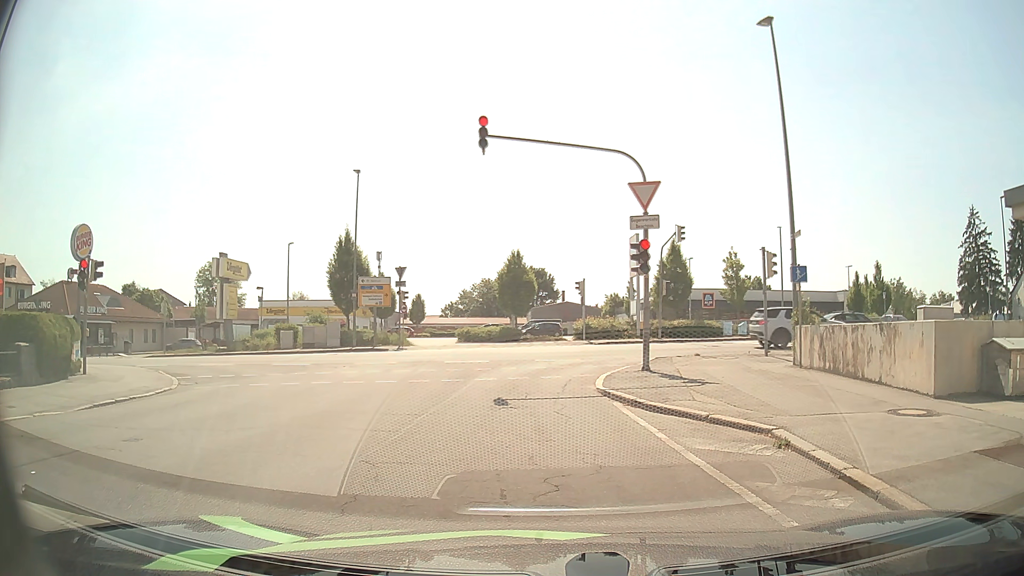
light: Day
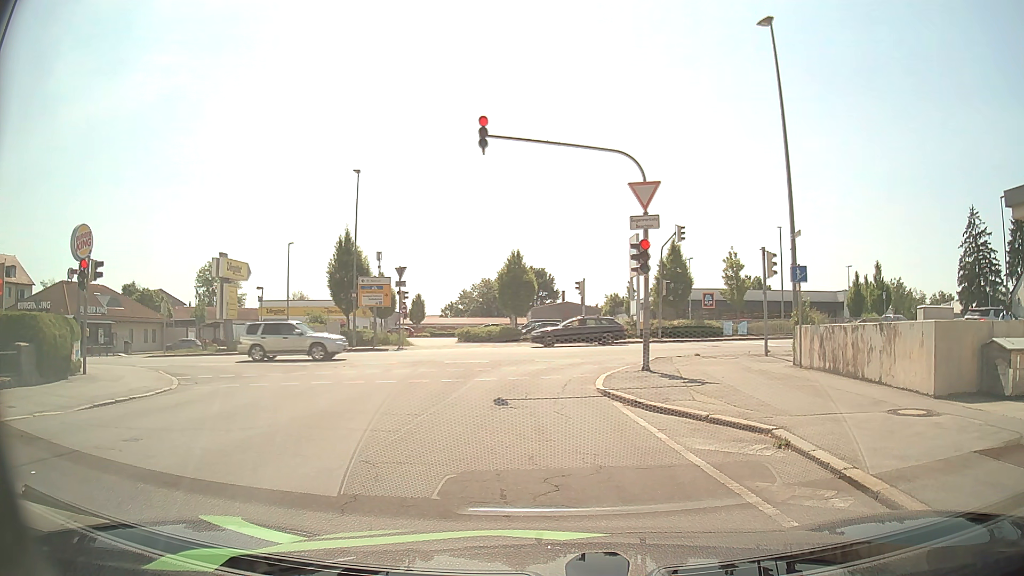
(0.0, 0.0) m; 0°
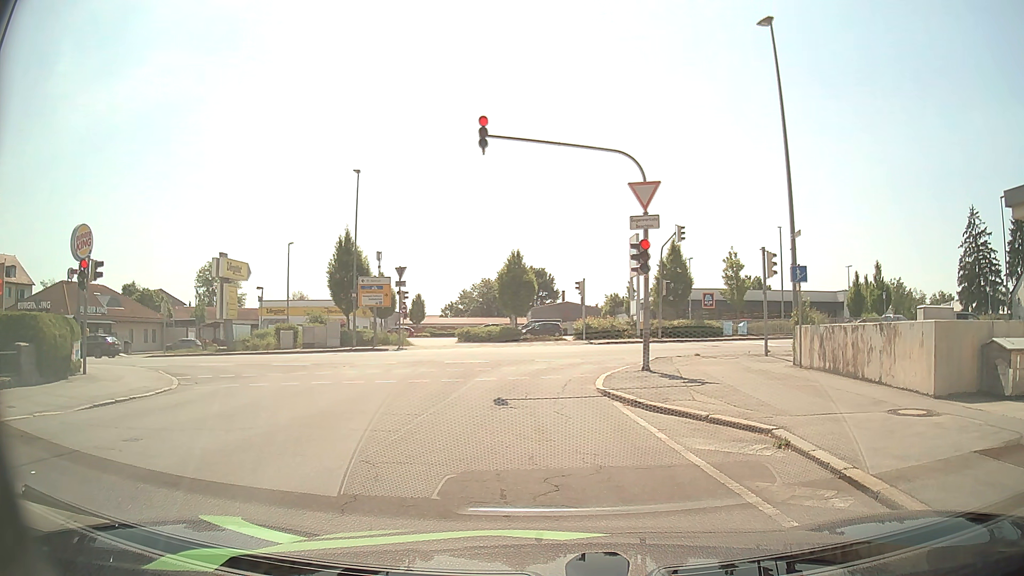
(0.0, 0.0) m; 0°
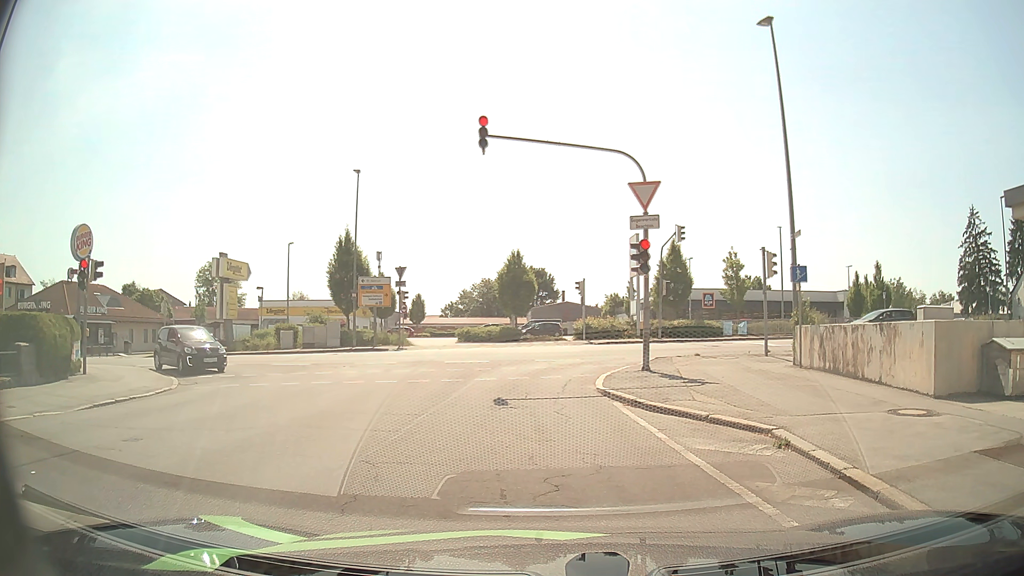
(0.0, 0.0) m; 0°
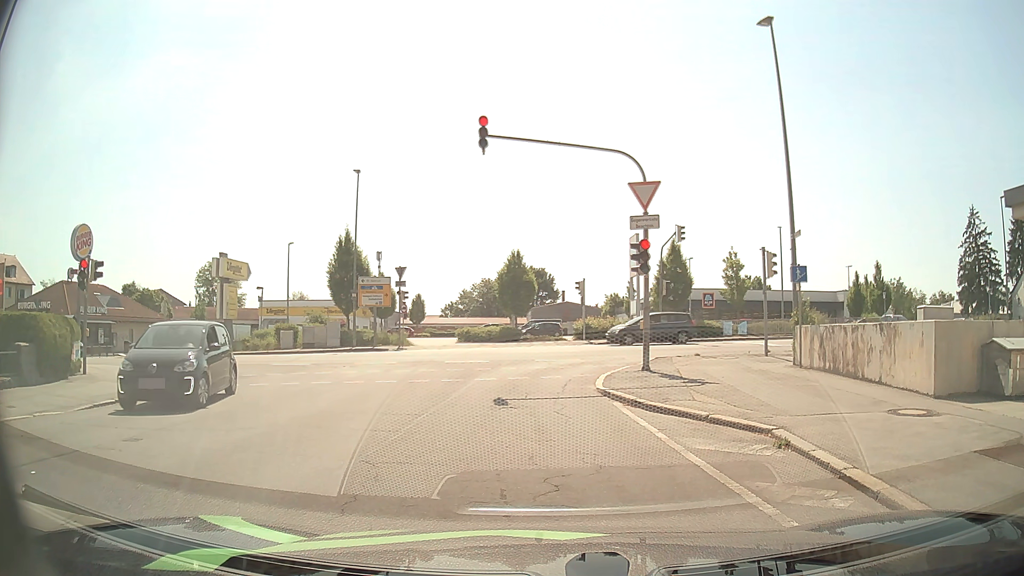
(0.0, 0.0) m; 0°
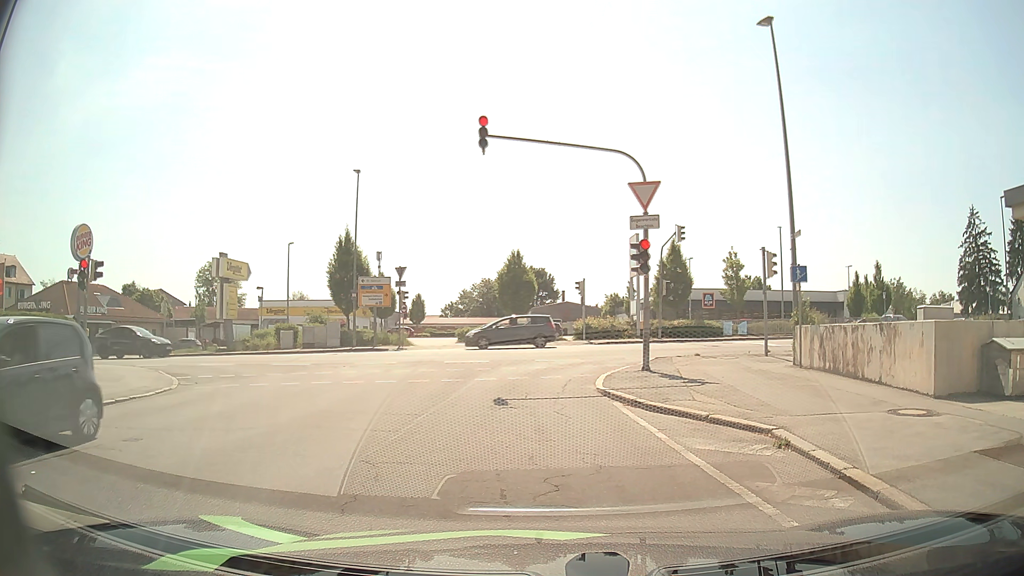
(0.0, 0.0) m; 0°
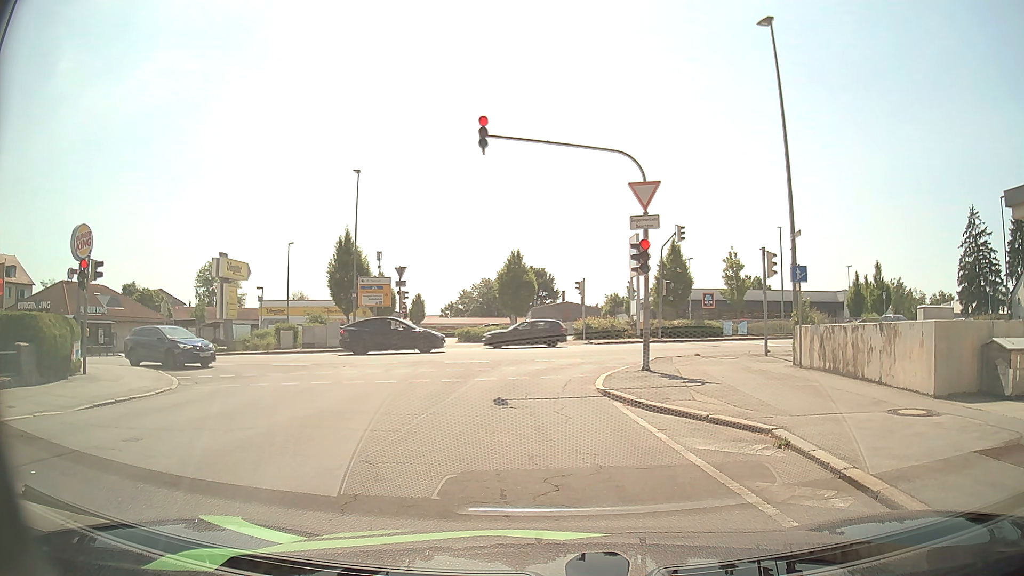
(0.0, 0.0) m; 0°
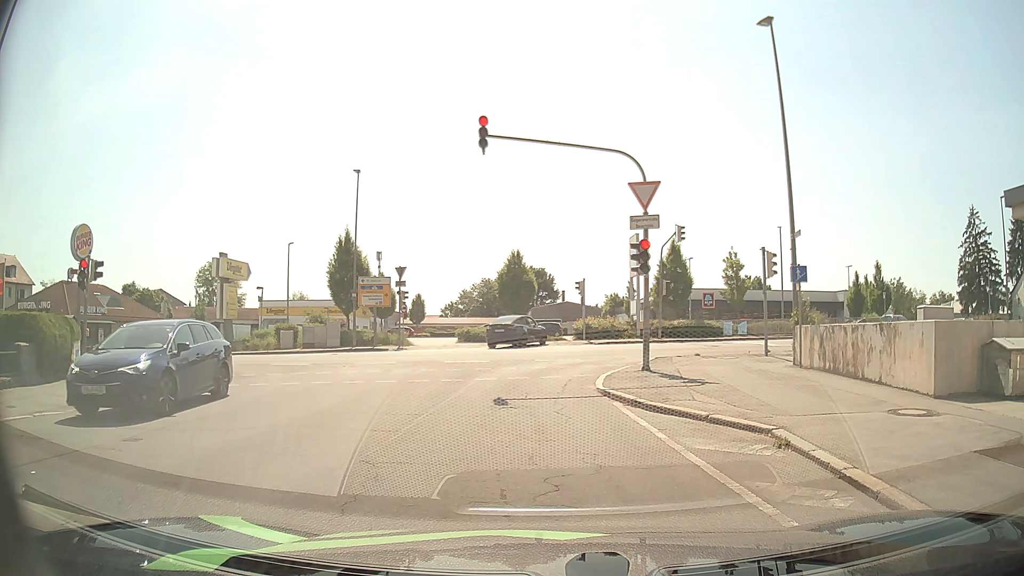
(0.0, 0.0) m; 0°
(-1, +10) (-1, +20) (+4, +28) (+14, +30) (+24, +30) (+34, +31) (+44, +32) (+54, +32) (+64, +32) (+74, +32) m
